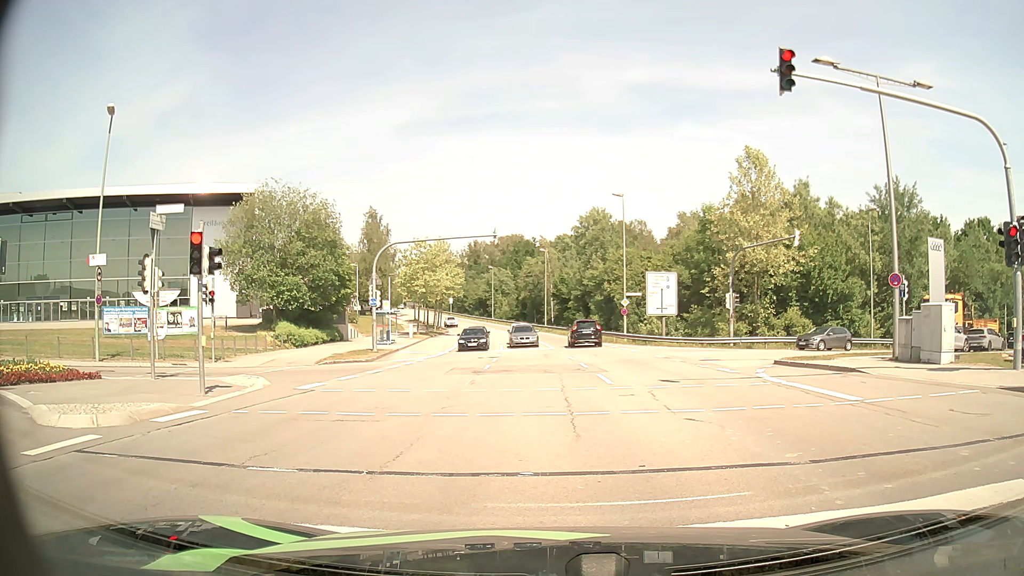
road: secondary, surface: asphalt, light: Day
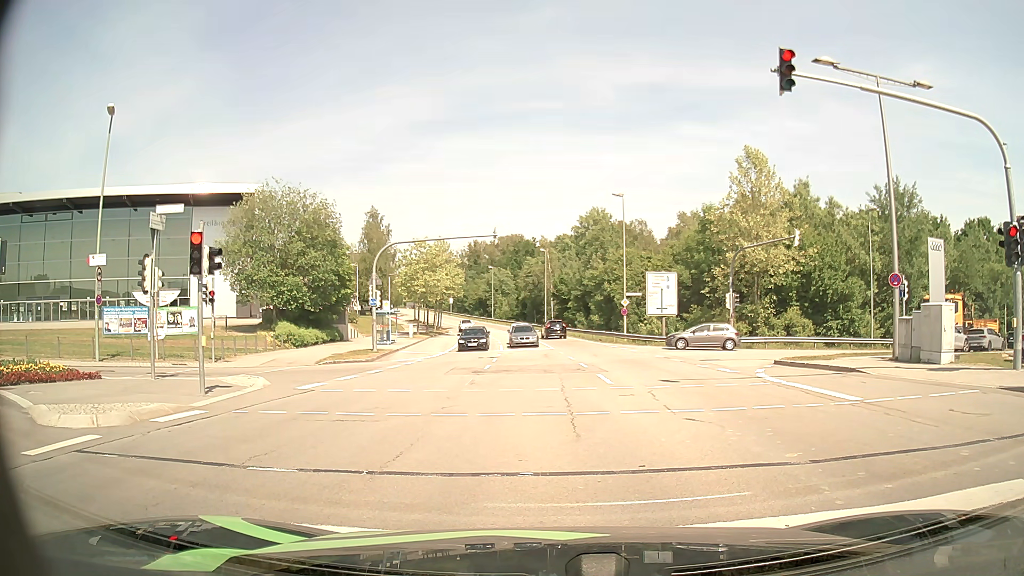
(0.0, 0.0) m; 0°
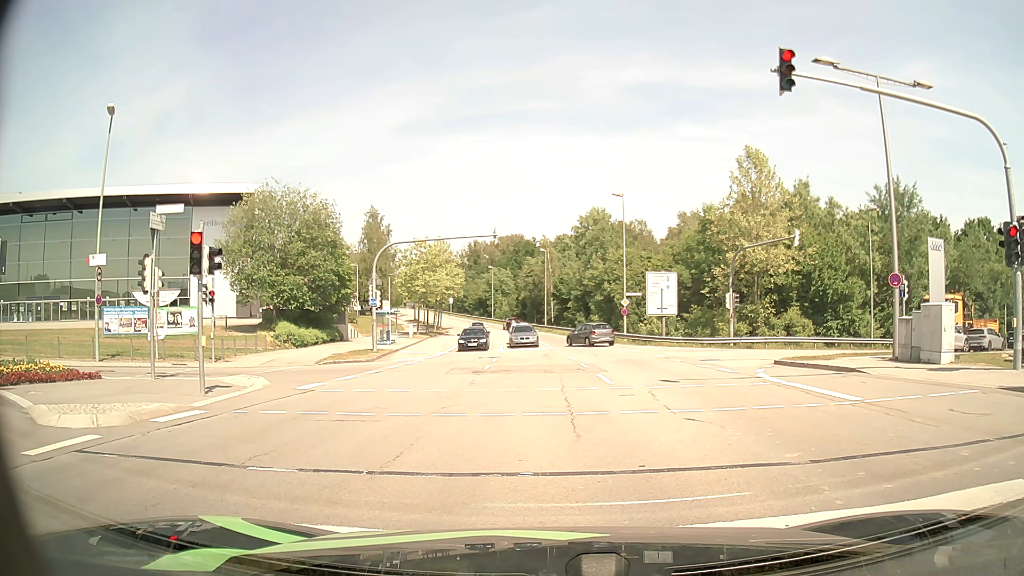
(0.0, 0.0) m; 0°
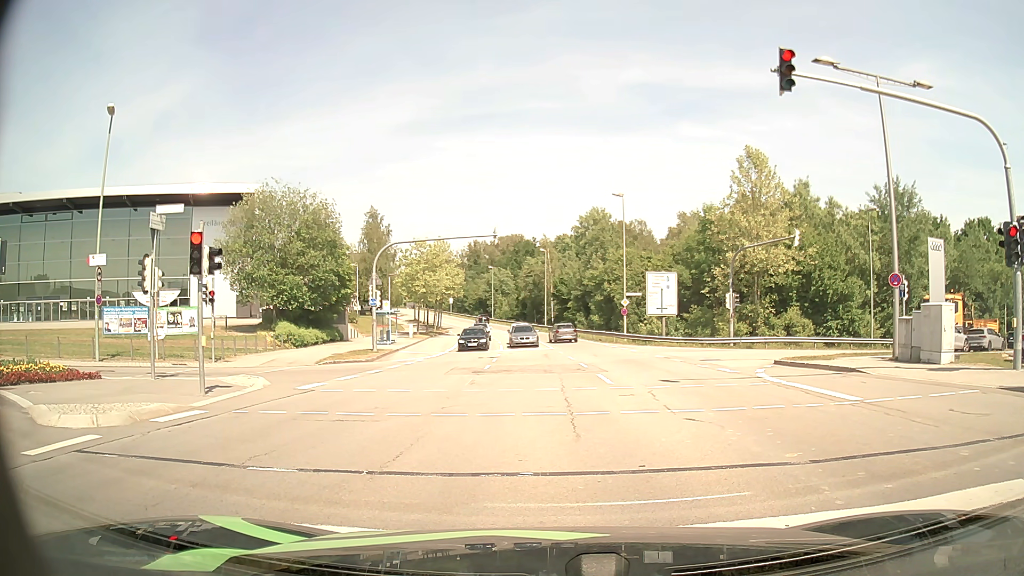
(0.0, 0.0) m; 0°
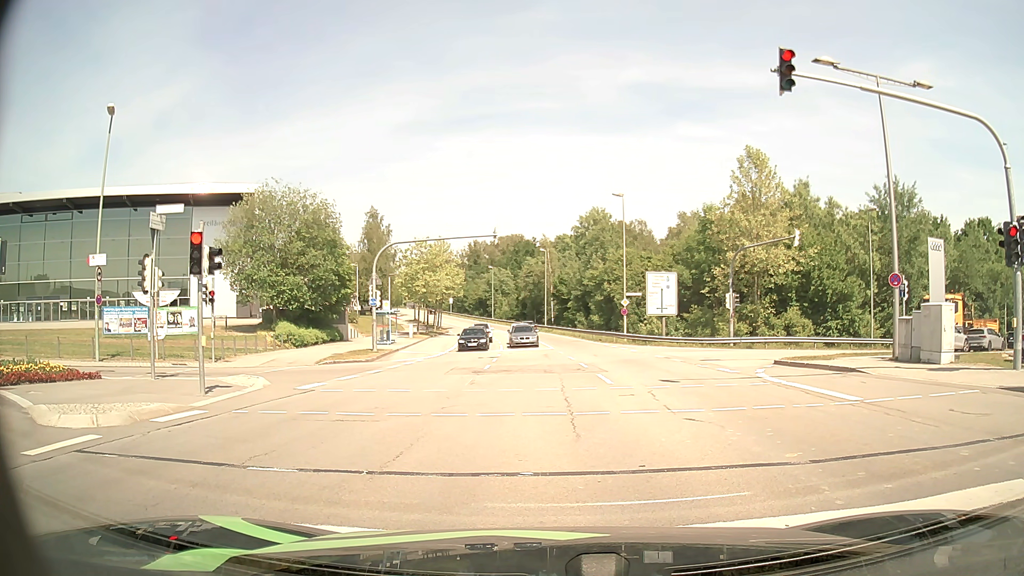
(0.0, 0.0) m; 0°
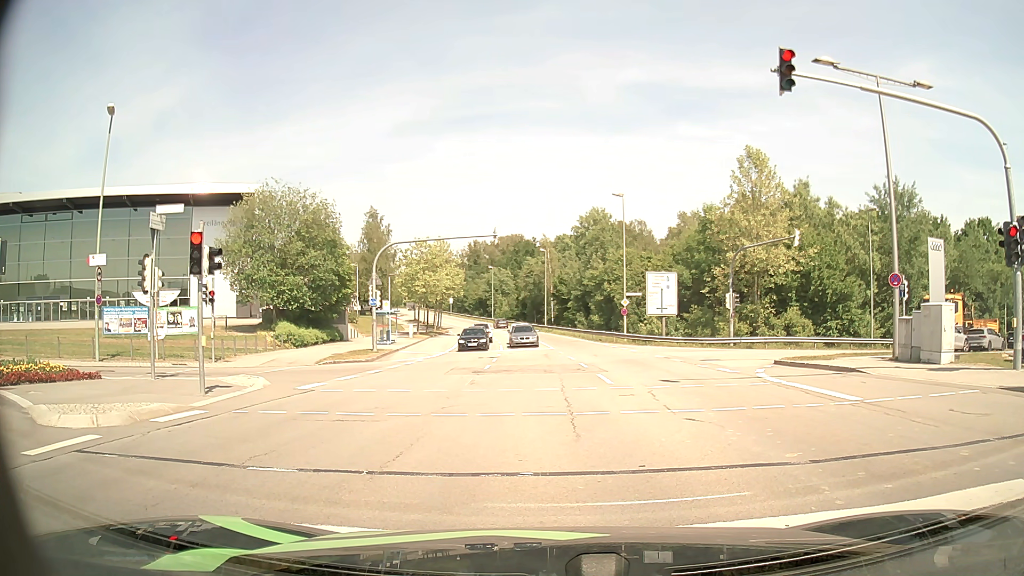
(0.0, 0.0) m; 0°
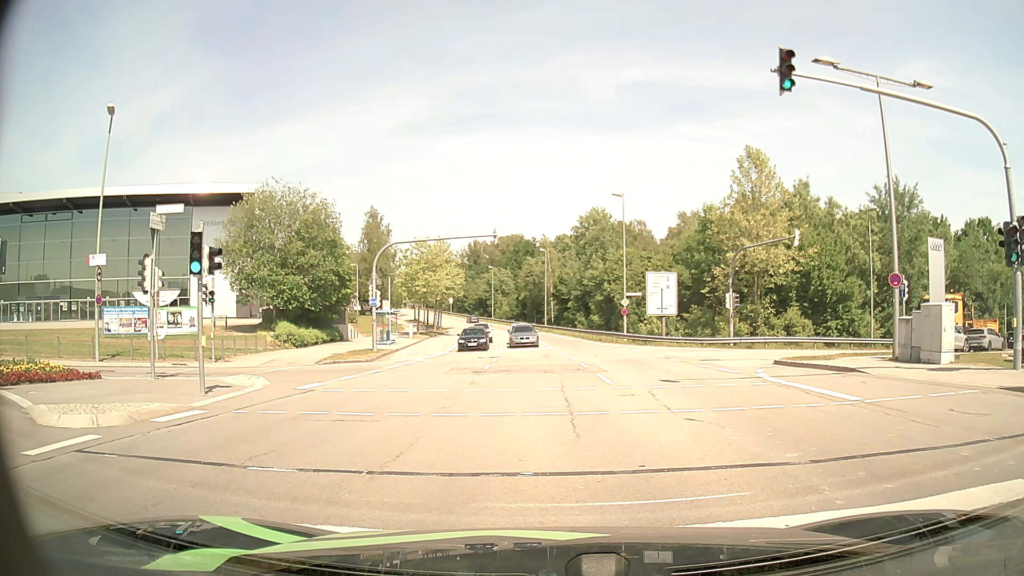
(0.0, 0.0) m; 0°
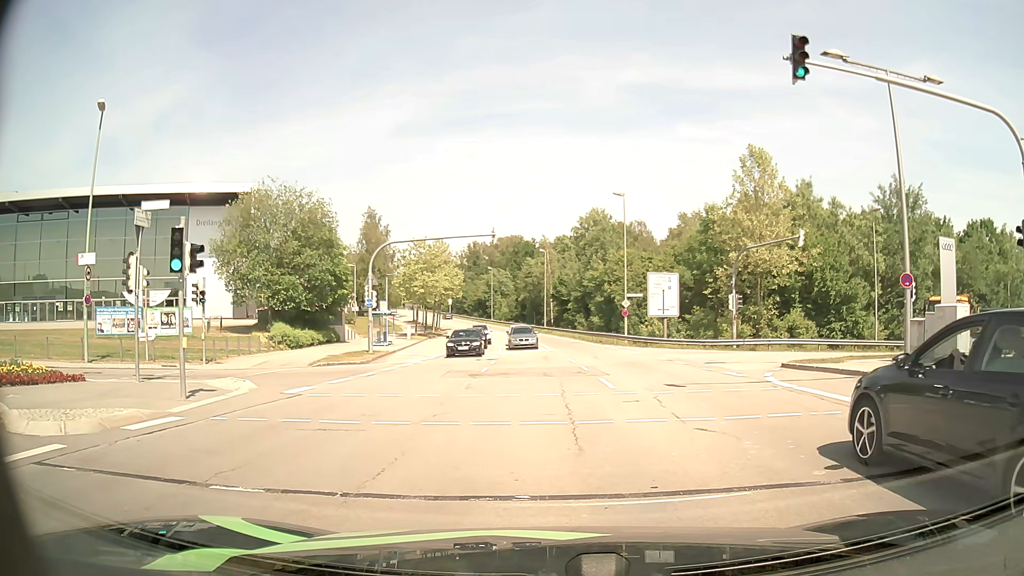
(0.0, +0.8) m; 0°
(0, +10) (-1, +20) (-10, +23) (-19, +18) (-27, +13) (-36, +8) (-45, +3) (-53, -2) (-62, -7) (-71, -11) m
